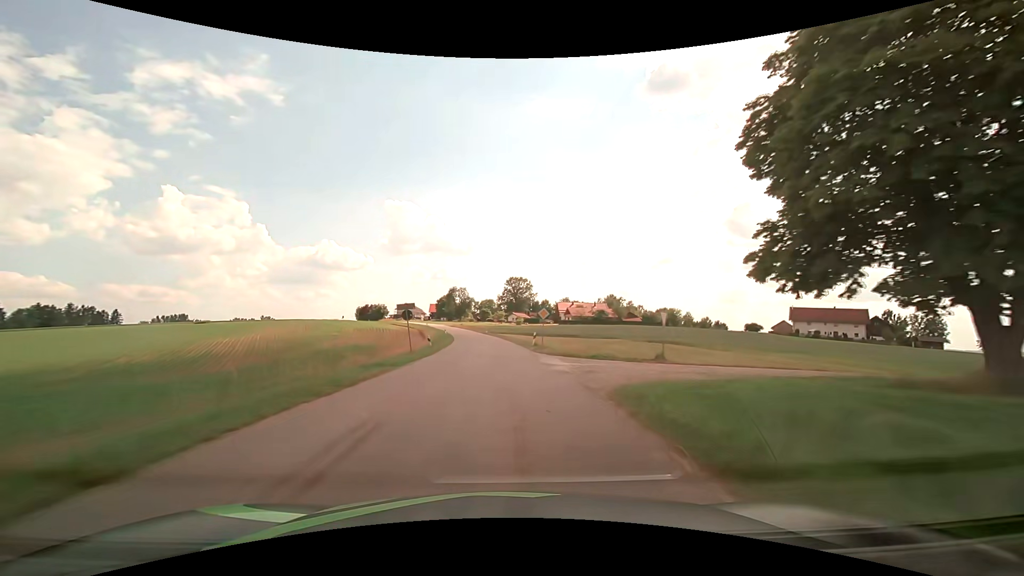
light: Day
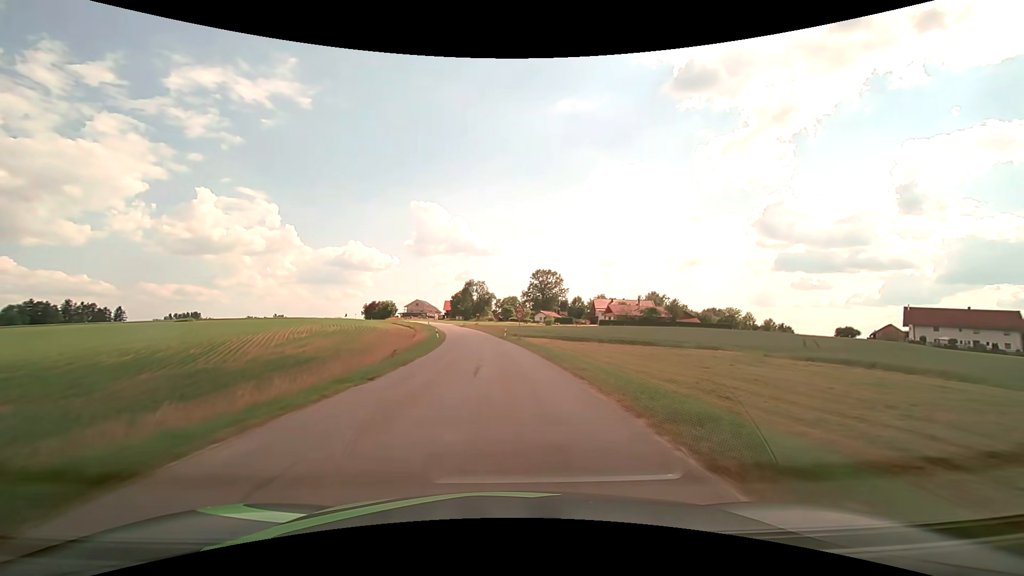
(-0.6, +33.0) m; -3°
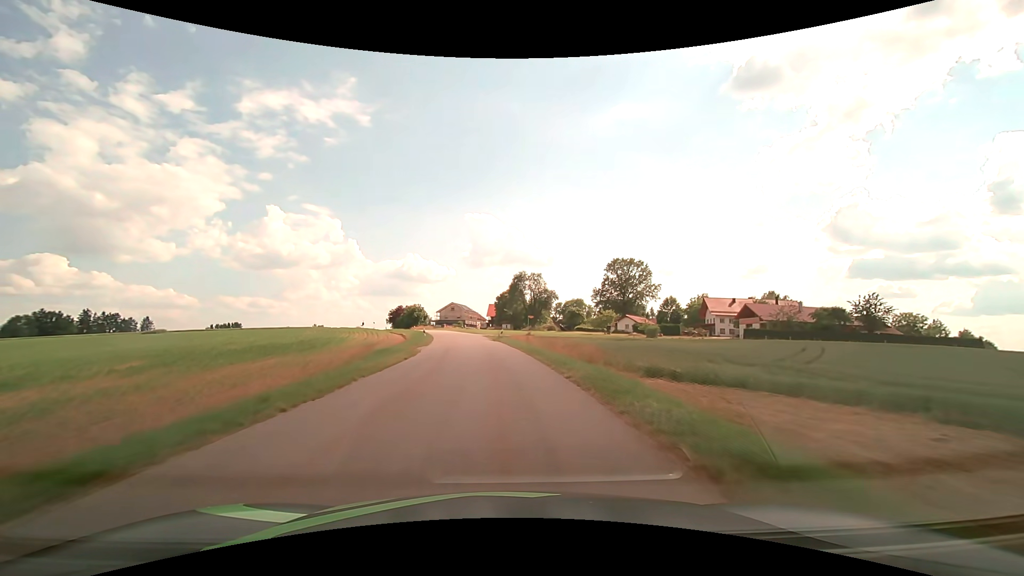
(-2.7, +53.9) m; -6°
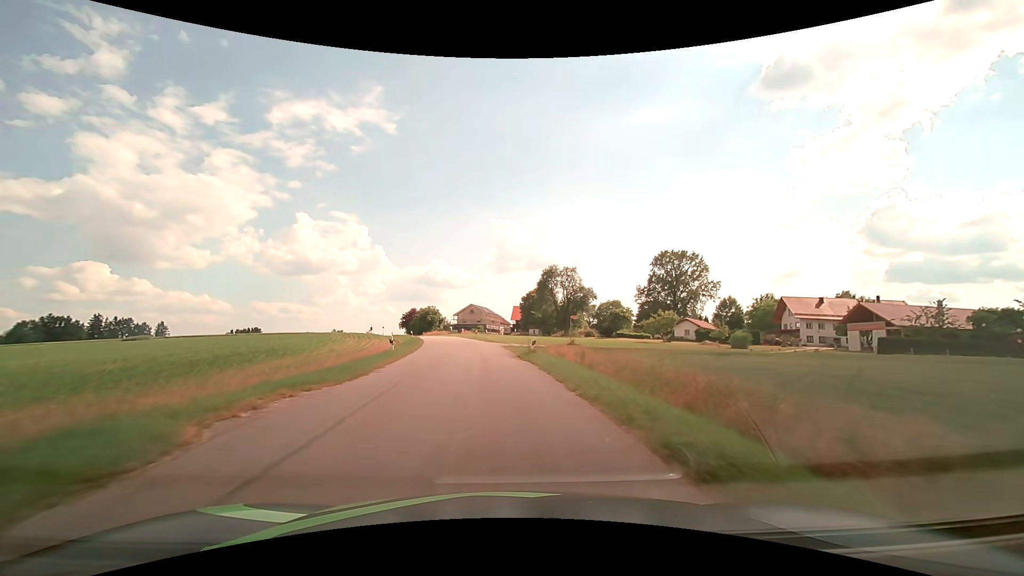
(-0.6, +21.3) m; -3°
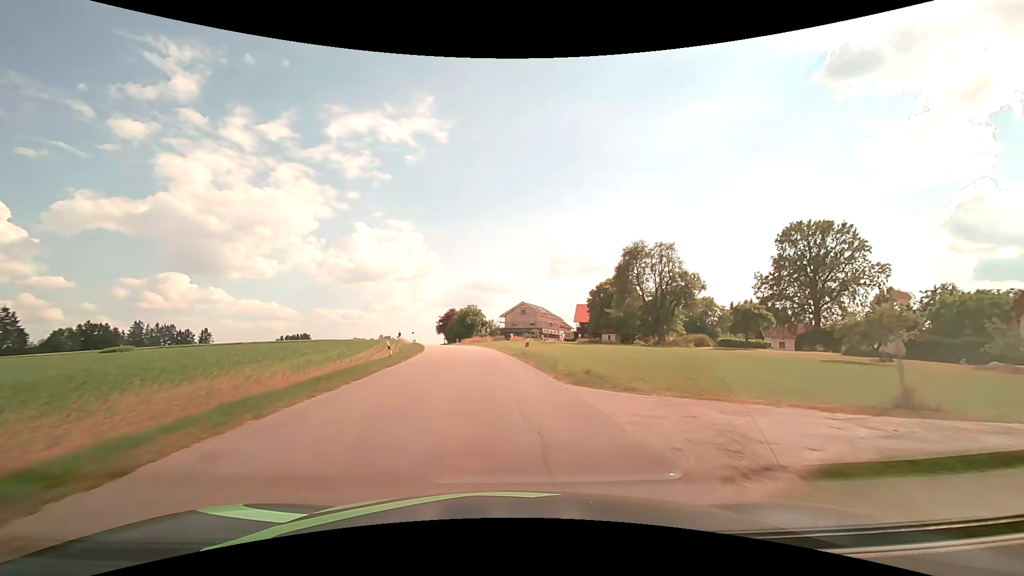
(-1.7, +31.7) m; -7°
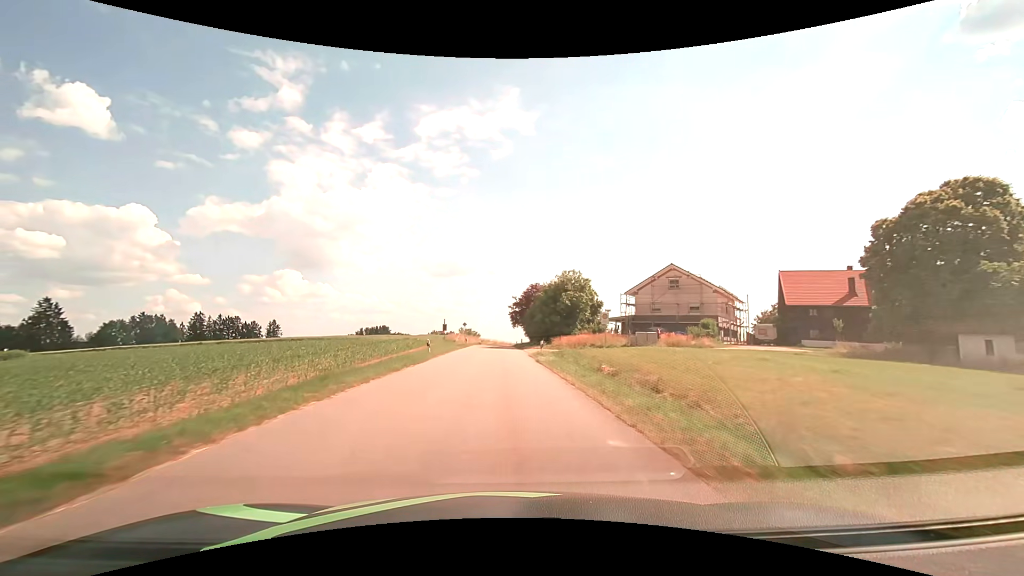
(-4.2, +52.9) m; -10°
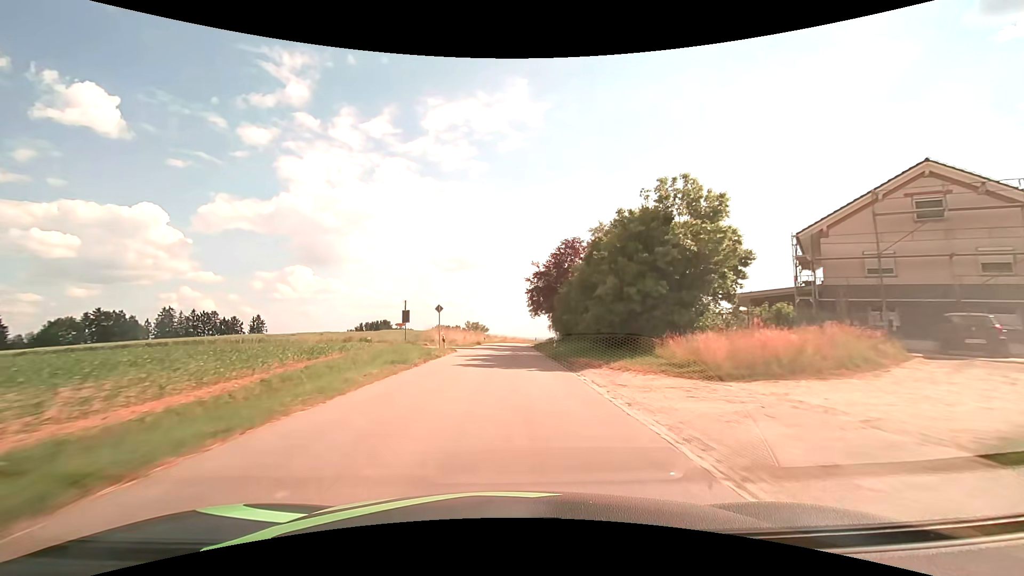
(-0.7, +32.4) m; -1°
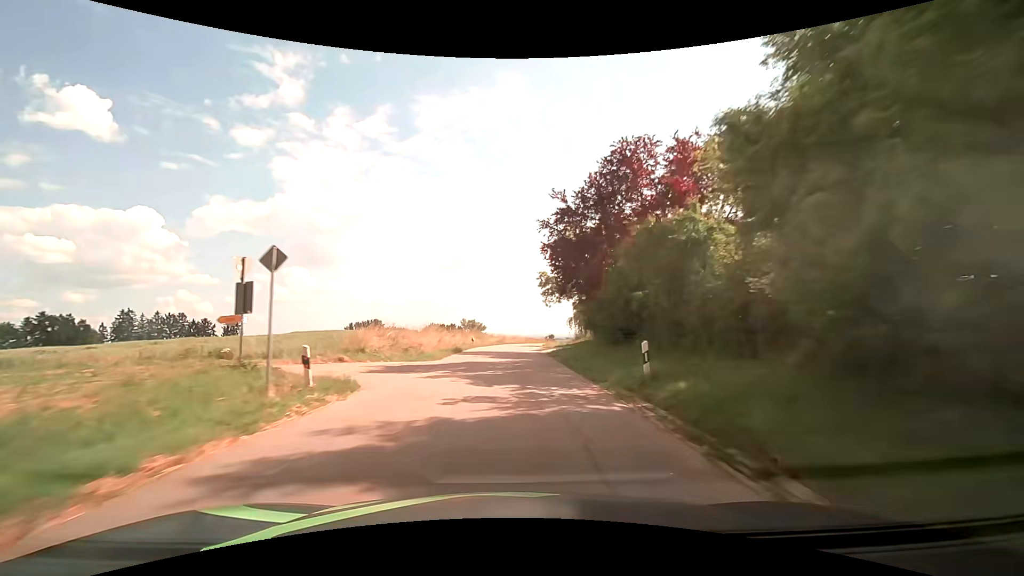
(0.0, +21.7) m; 0°
(0, +10) (0, +20) (0, +30) (+1, +40) (+1, +50) (+2, +60) (+4, +70) (+5, +80) (+8, +89) (+10, +99) m
